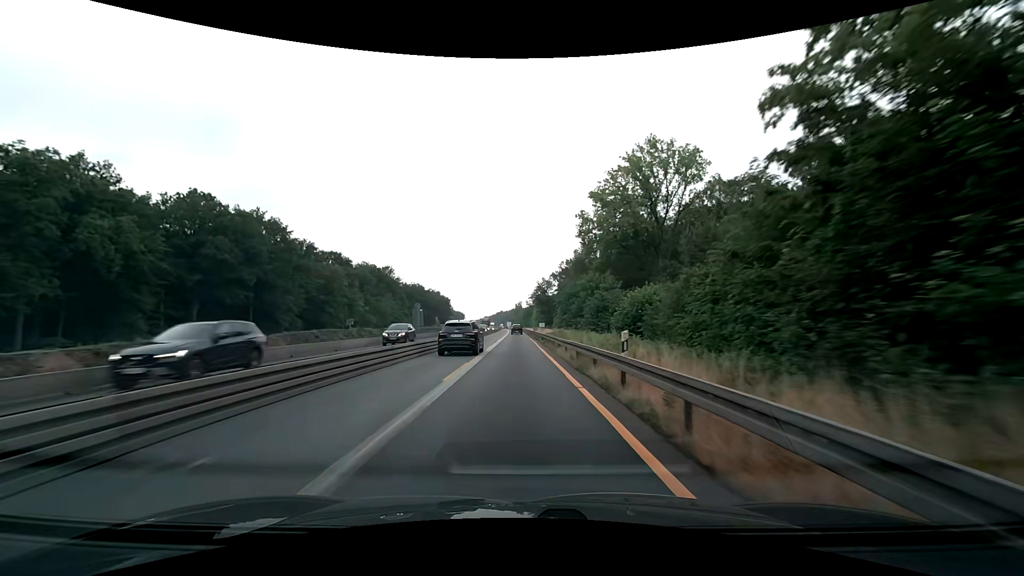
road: motorway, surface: asphalt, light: Day
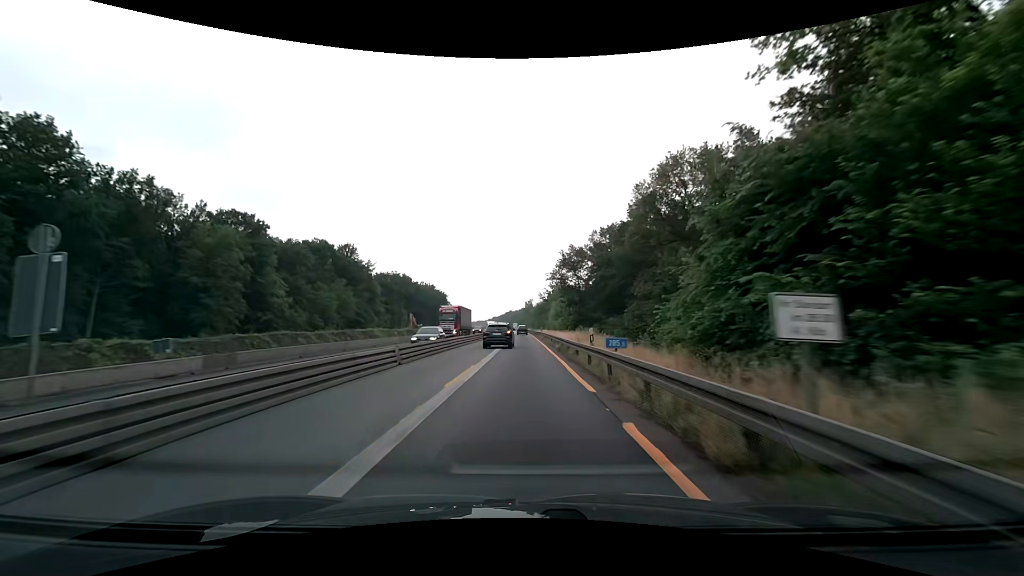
(-0.7, +50.1) m; -1°
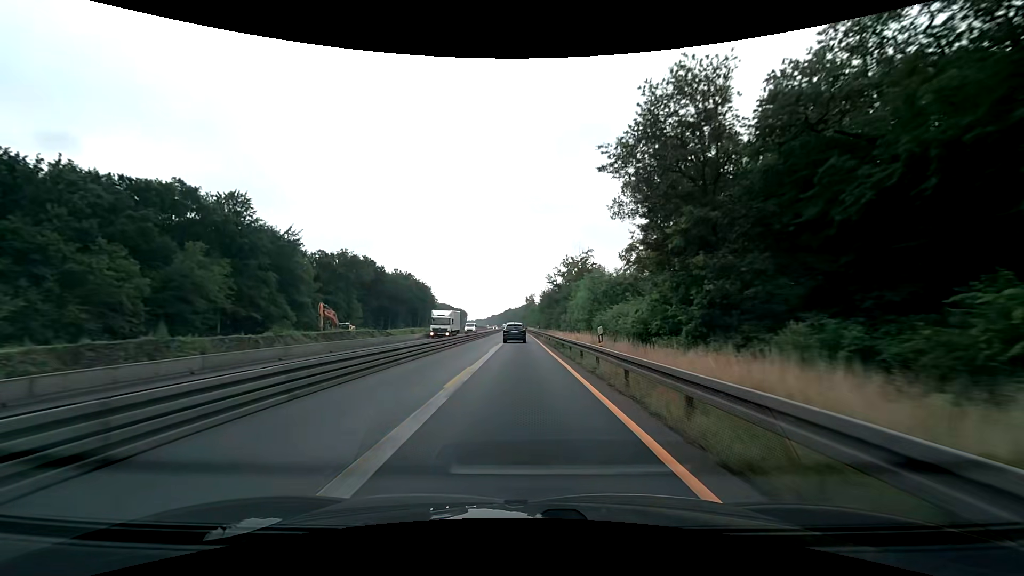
(-0.1, +50.1) m; 0°
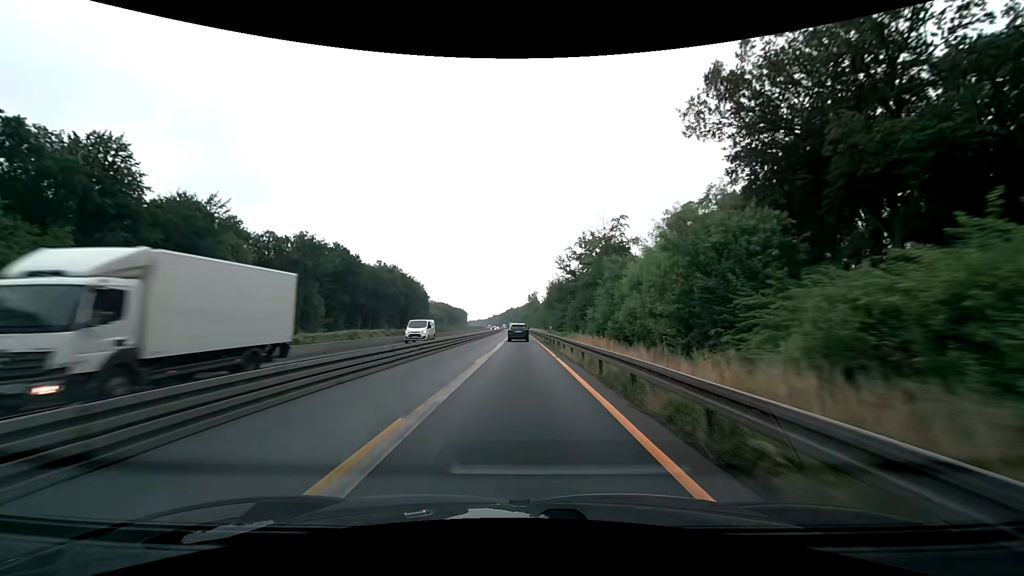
(-0.1, +25.1) m; 0°
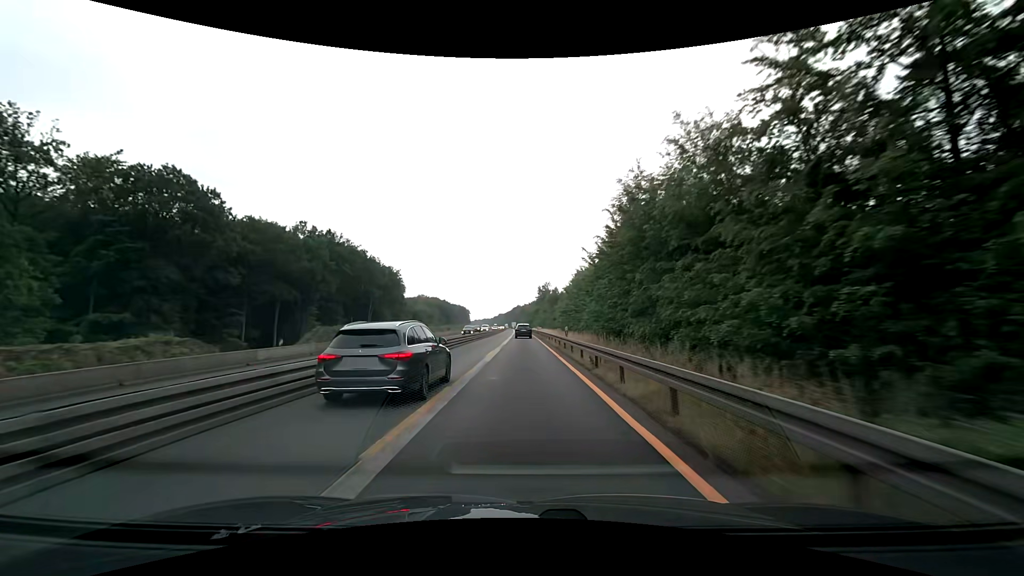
(-1.0, +62.6) m; -1°
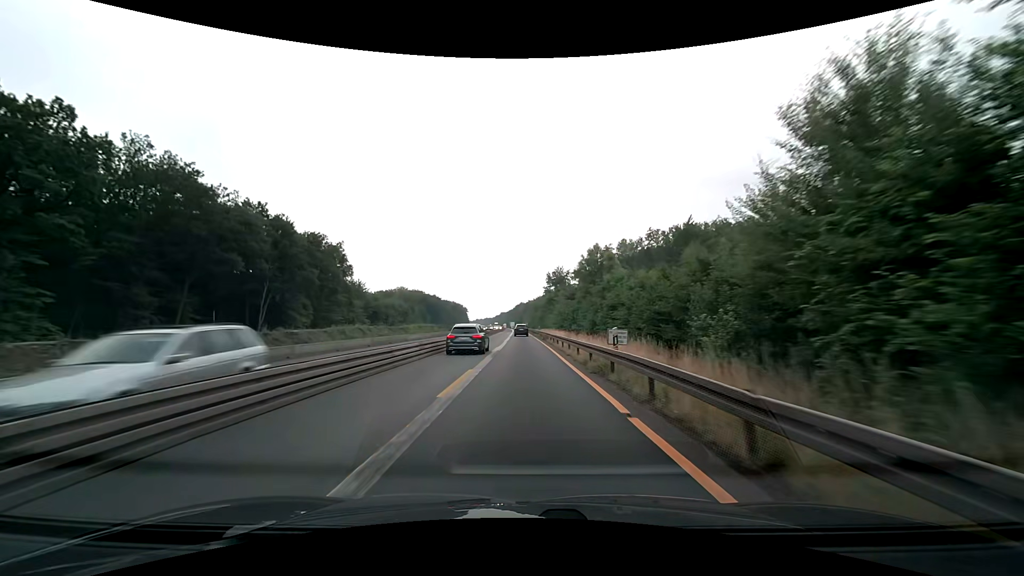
(-0.3, +62.6) m; 0°
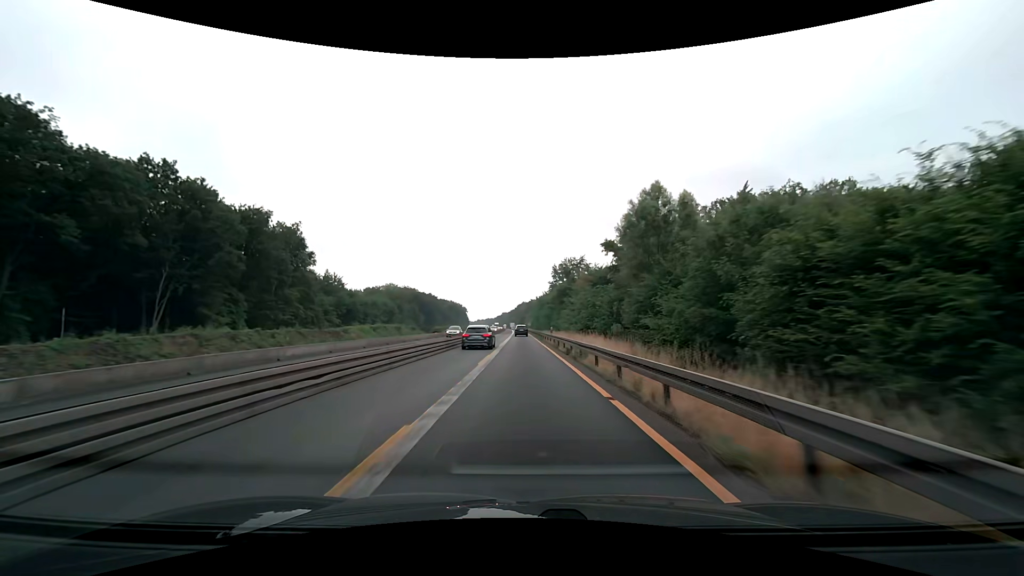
(-0.1, +25.1) m; 0°
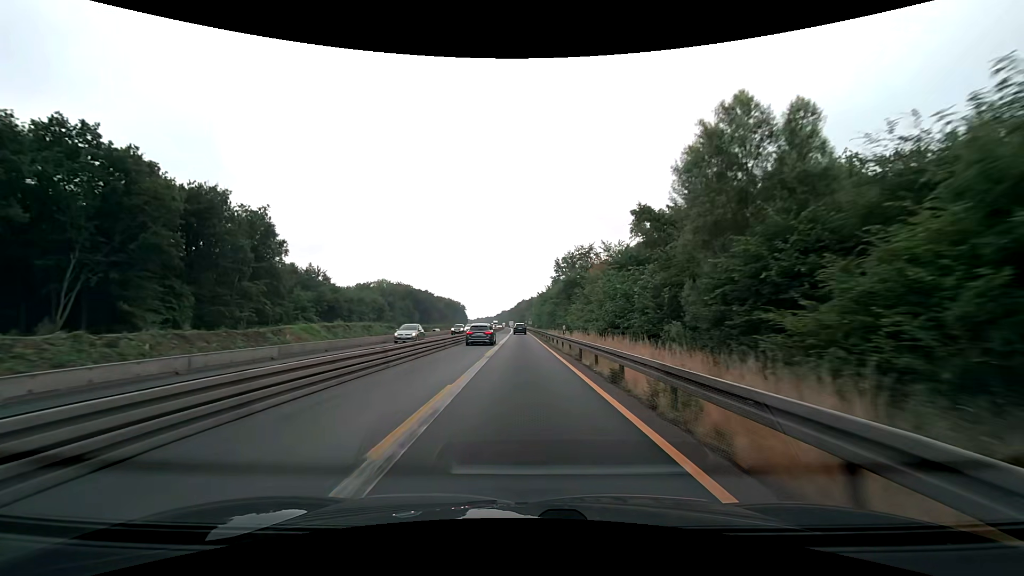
(0.0, +12.5) m; 0°
(0, +10) (0, +20) (0, +30) (0, +40) (0, +50) (0, +60) (-1, +70) (-1, +80) (-1, +90) (-1, +100) m
